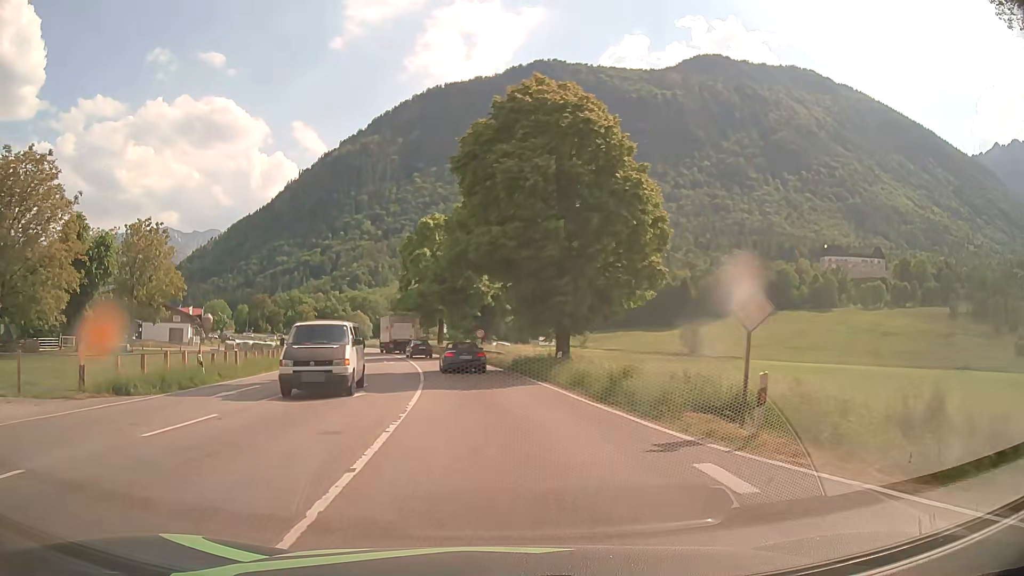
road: primary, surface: asphalt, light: Day
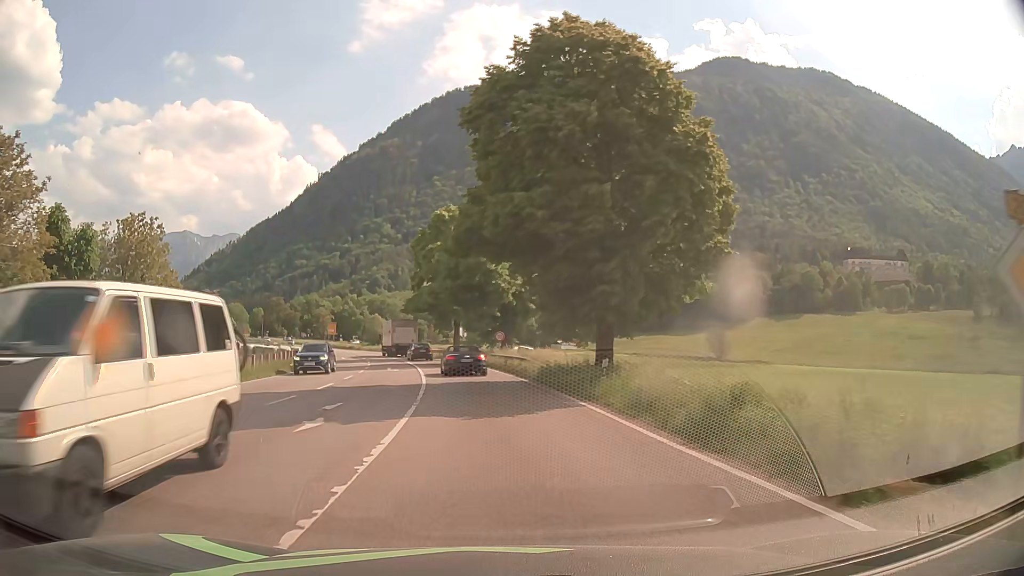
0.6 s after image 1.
(-0.1, +6.2) m; -2°
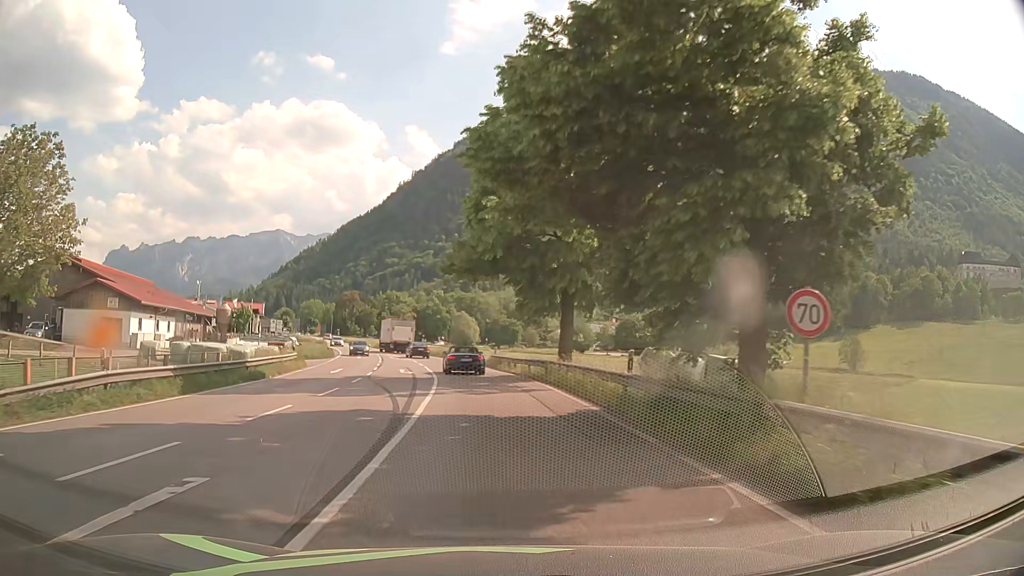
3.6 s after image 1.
(-2.6, +34.1) m; -8°
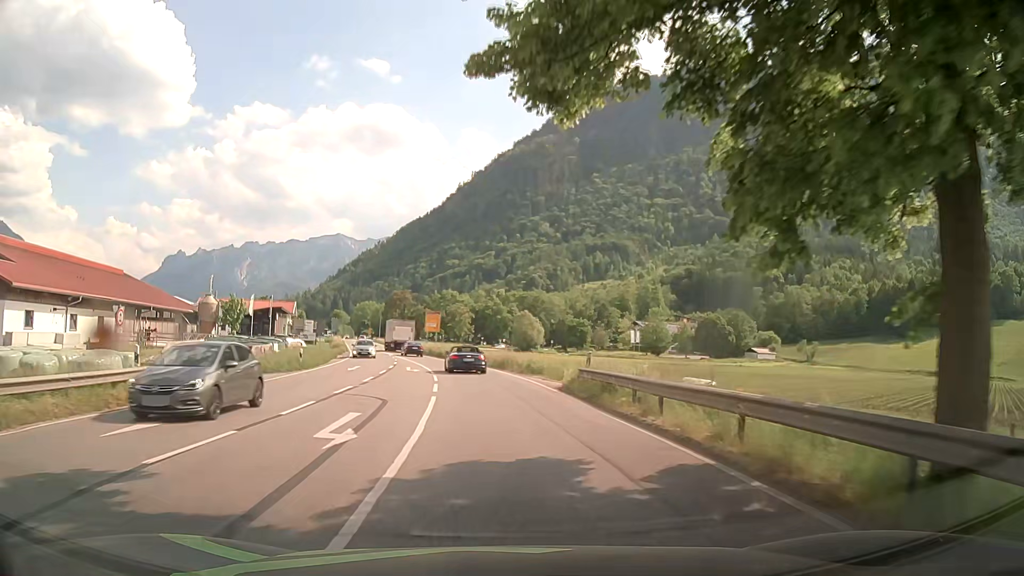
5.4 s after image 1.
(-1.0, +23.0) m; -5°
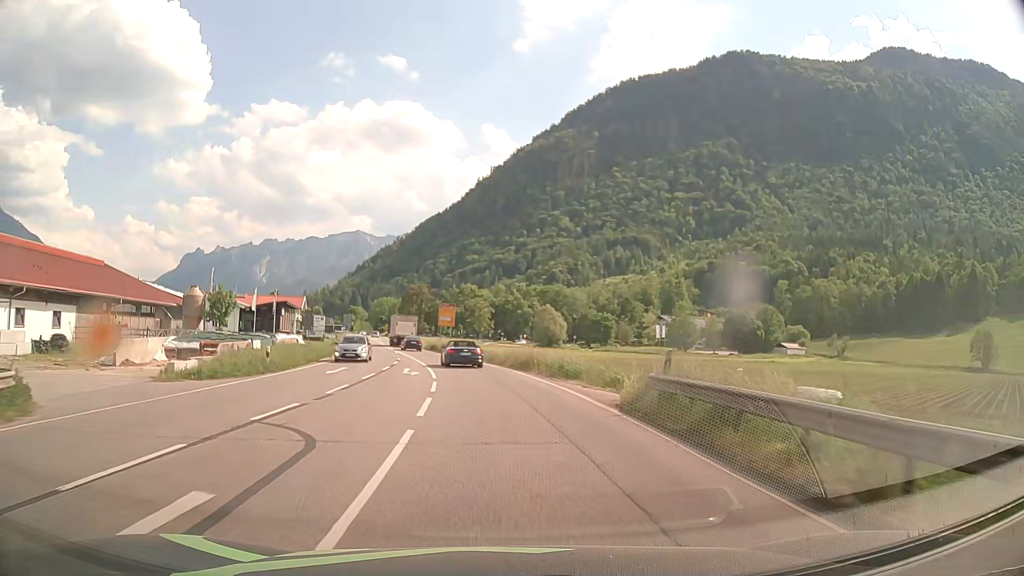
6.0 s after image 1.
(-0.1, +8.0) m; -1°
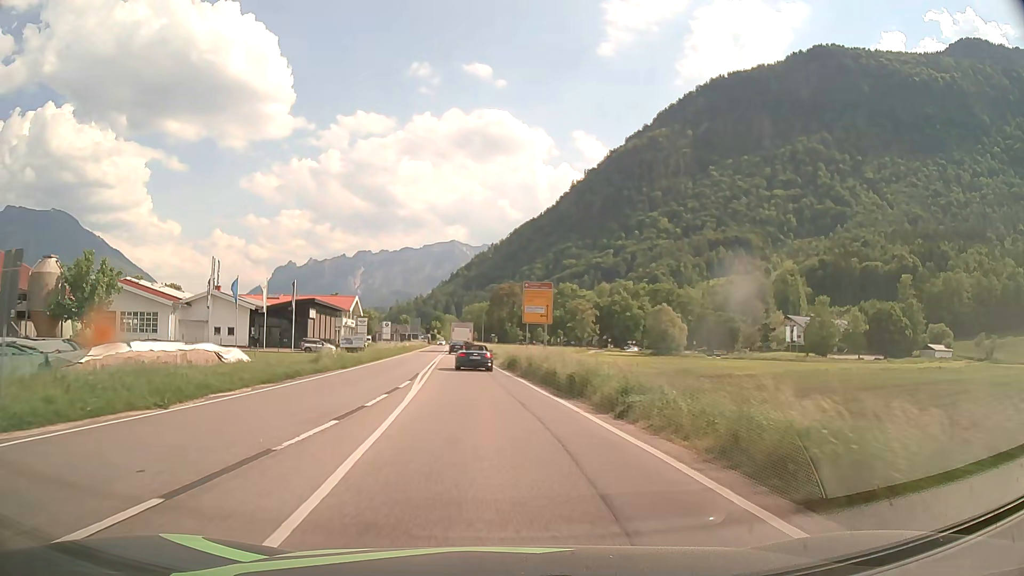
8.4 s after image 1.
(-2.6, +33.3) m; -9°
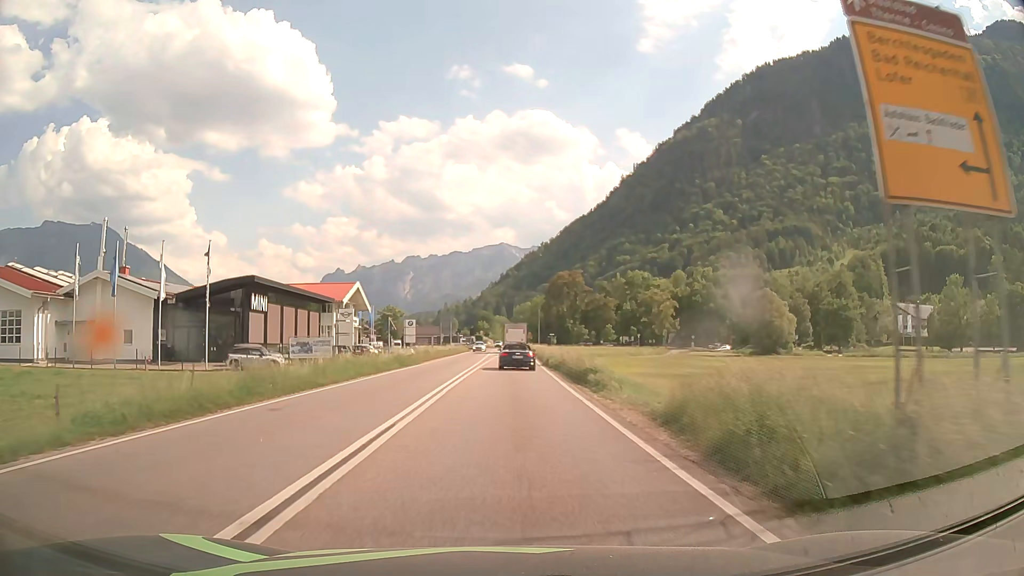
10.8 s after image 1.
(-2.1, +35.1) m; -4°
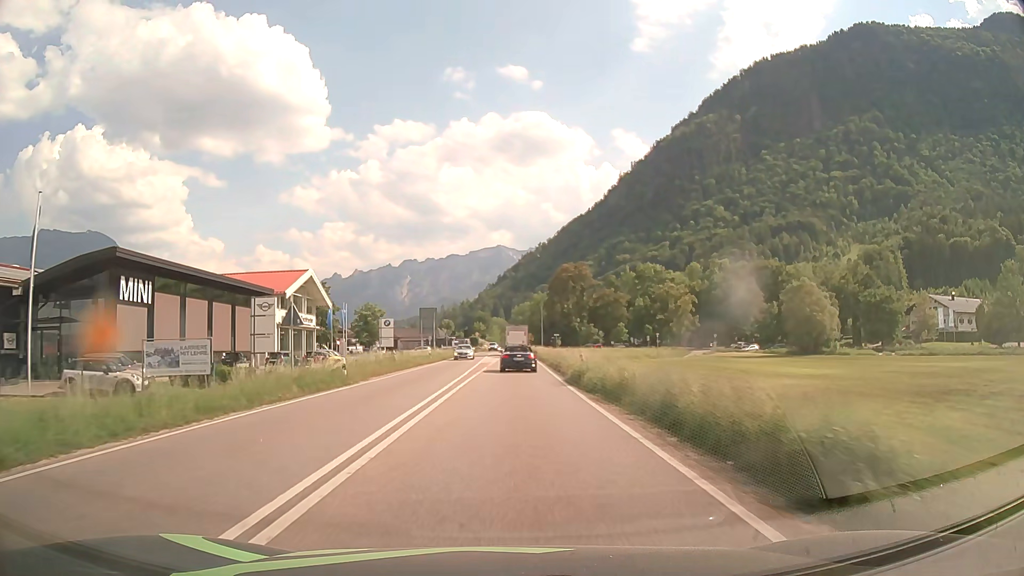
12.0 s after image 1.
(0.0, +18.1) m; 0°
(0, +10) (0, +20) (0, +30) (0, +40) (0, +50) (+1, +60) (+1, +70) (+1, +80) (+1, +90) (+1, +100) m
